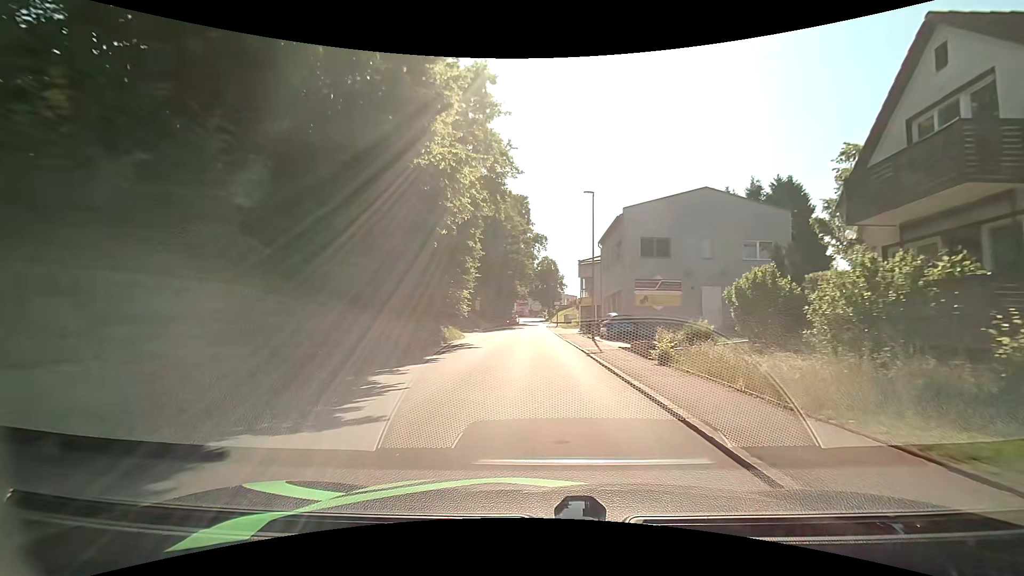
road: tertiary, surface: asphalt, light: Day
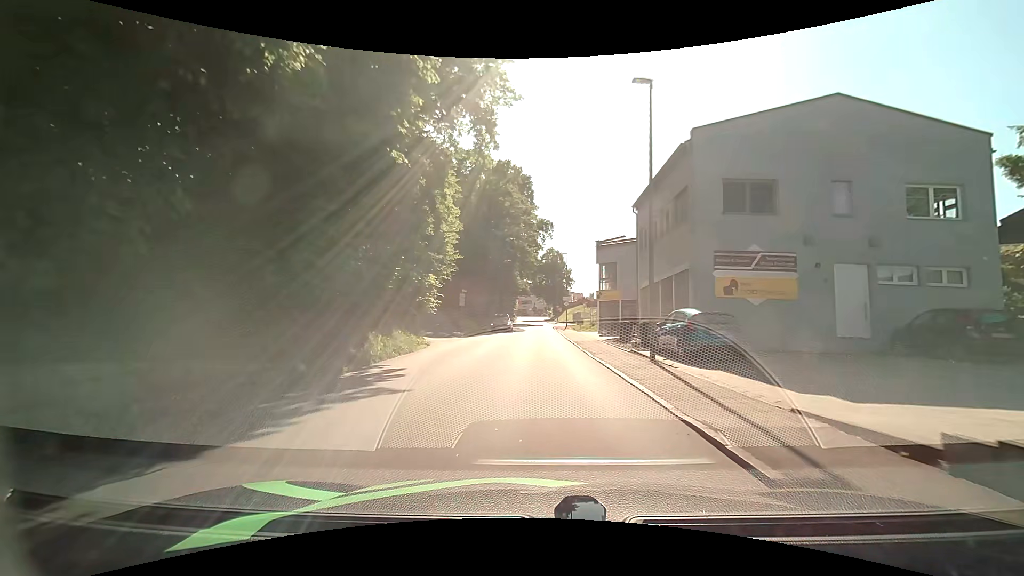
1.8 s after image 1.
(+0.1, +13.3) m; +1°
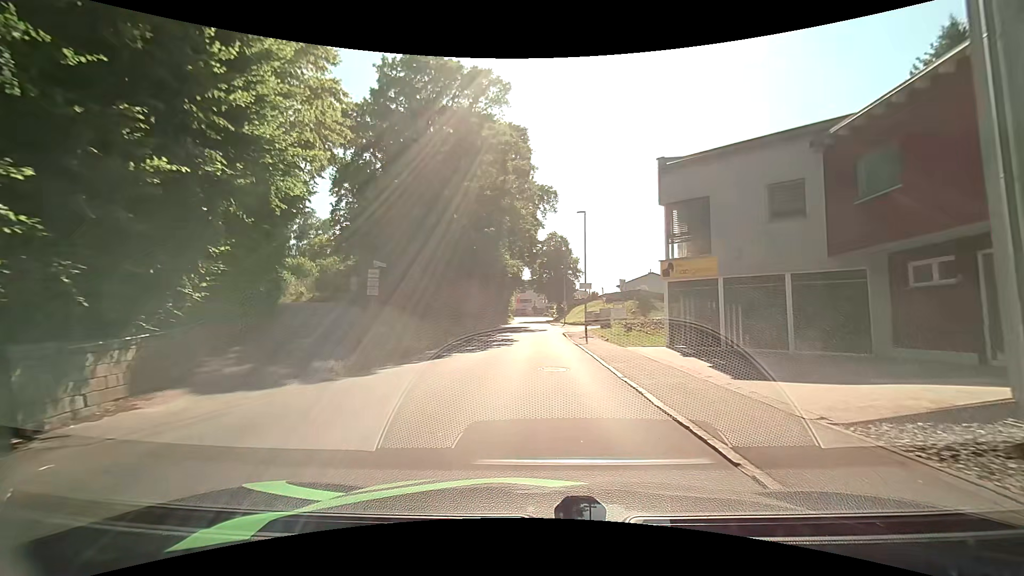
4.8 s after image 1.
(0.0, +21.6) m; +1°
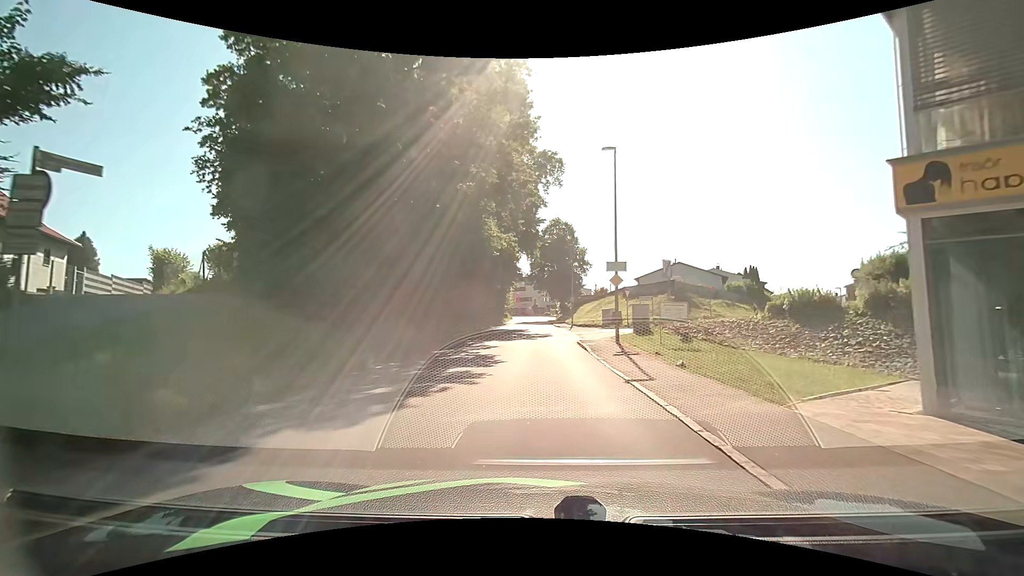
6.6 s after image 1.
(-0.3, +12.7) m; -3°
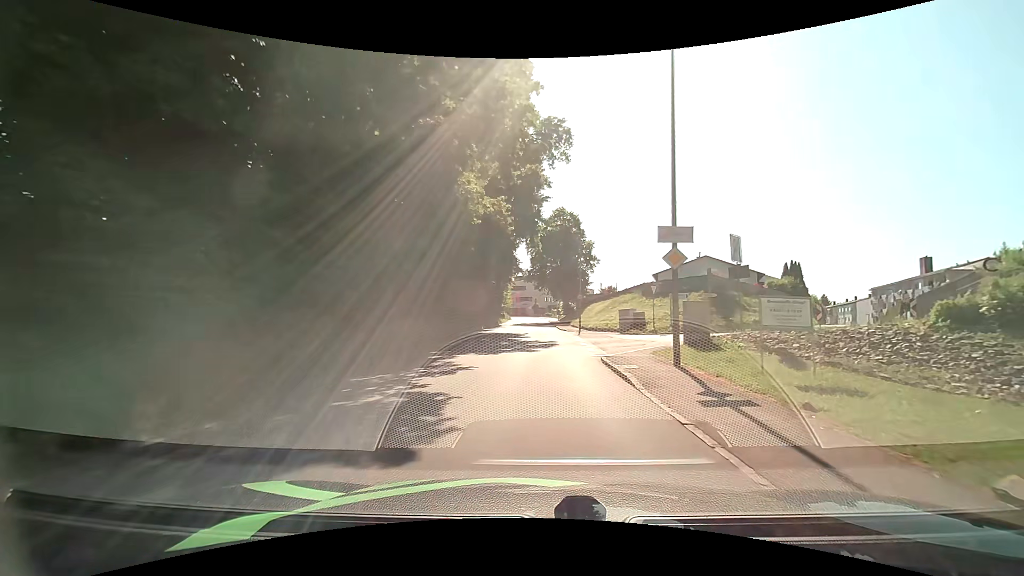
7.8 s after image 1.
(+0.1, +8.4) m; 0°
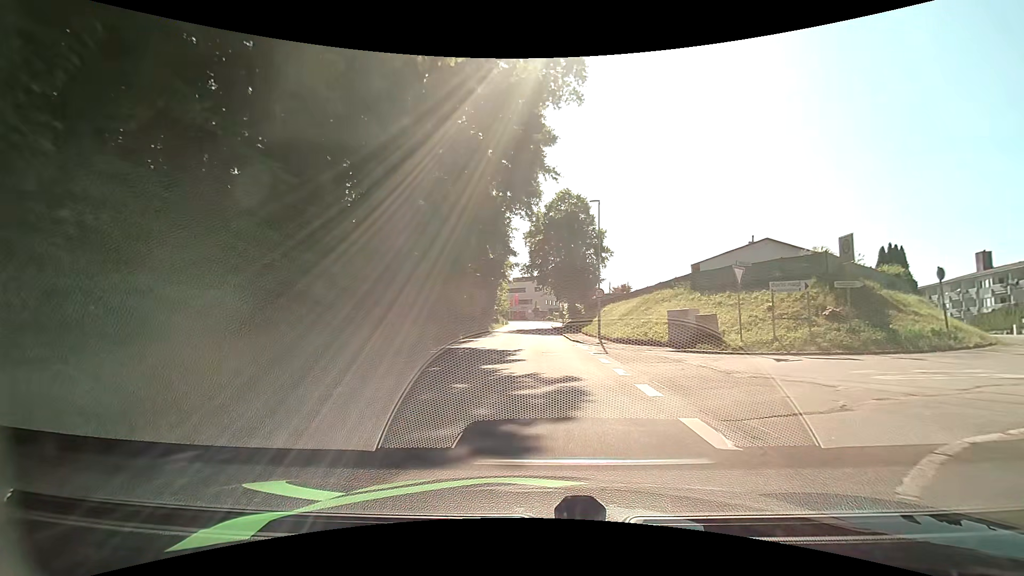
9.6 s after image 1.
(+0.3, +12.6) m; +2°
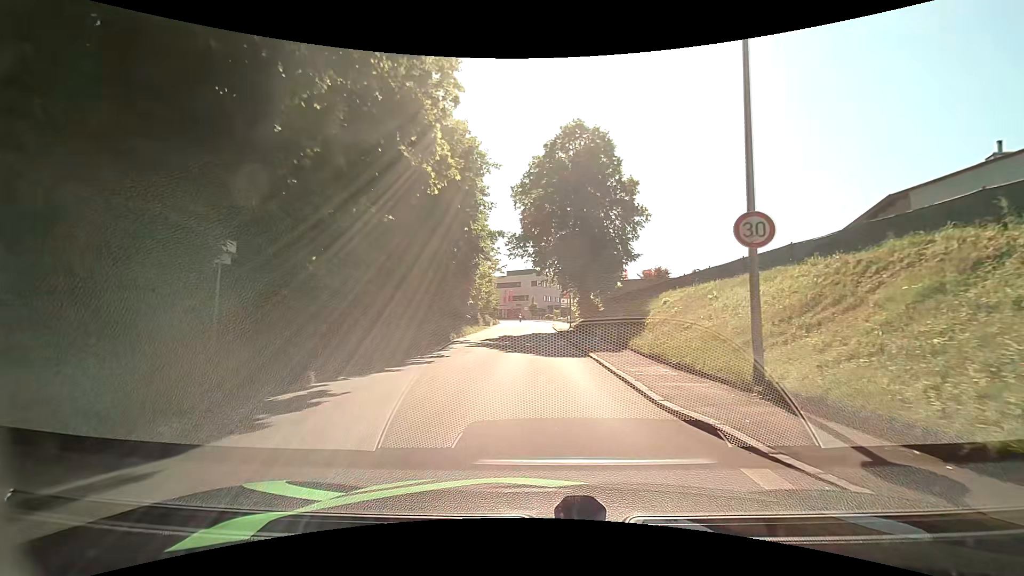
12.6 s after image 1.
(0.0, +20.7) m; 0°
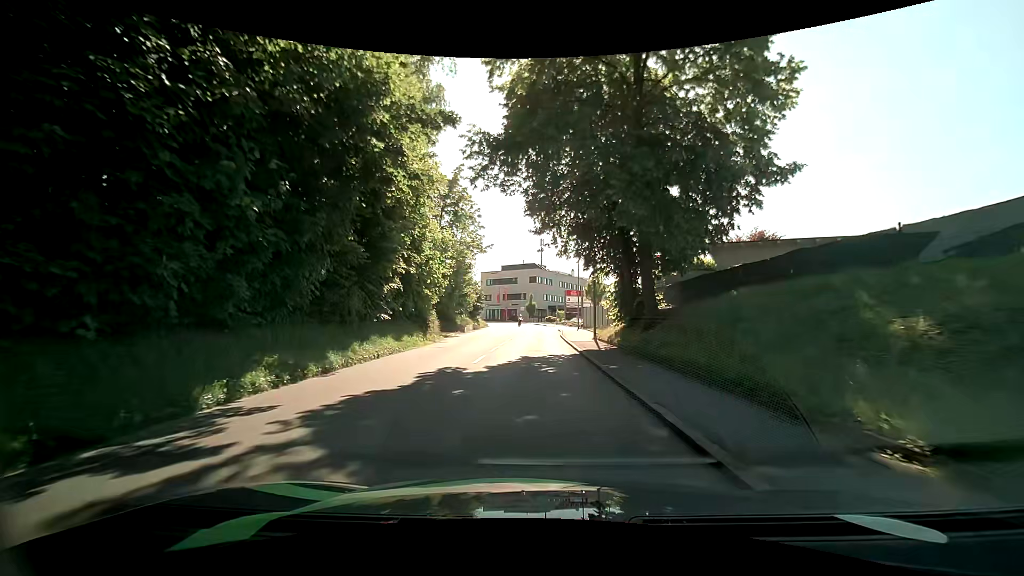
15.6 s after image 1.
(-0.1, +21.5) m; -1°
(0, +10) (0, +20) (0, +30) (0, +40) (+1, +50) (+1, +60) (0, +70) (0, +80) (-1, +90) (-3, +100) m
